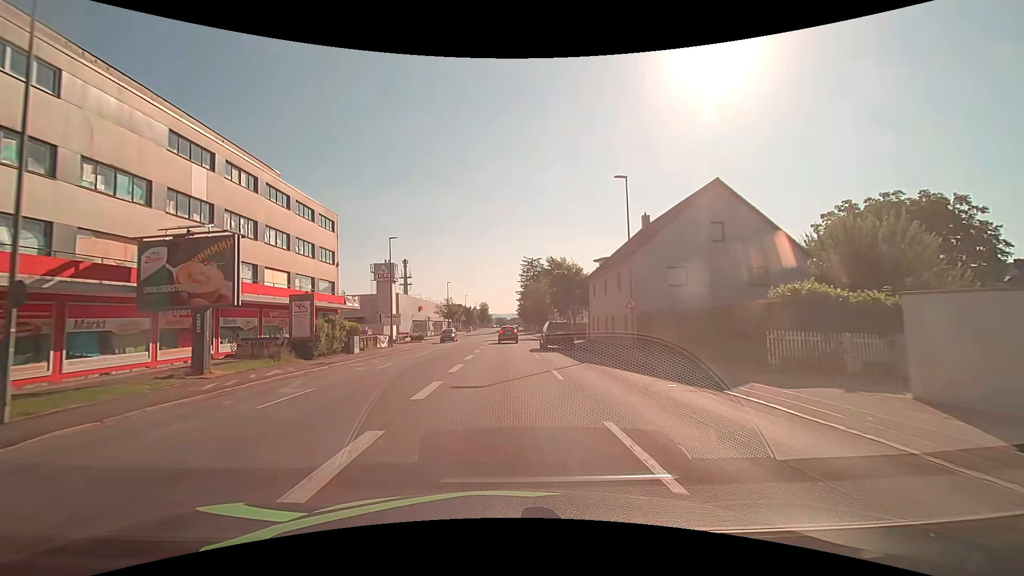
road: tertiary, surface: asphalt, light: Day
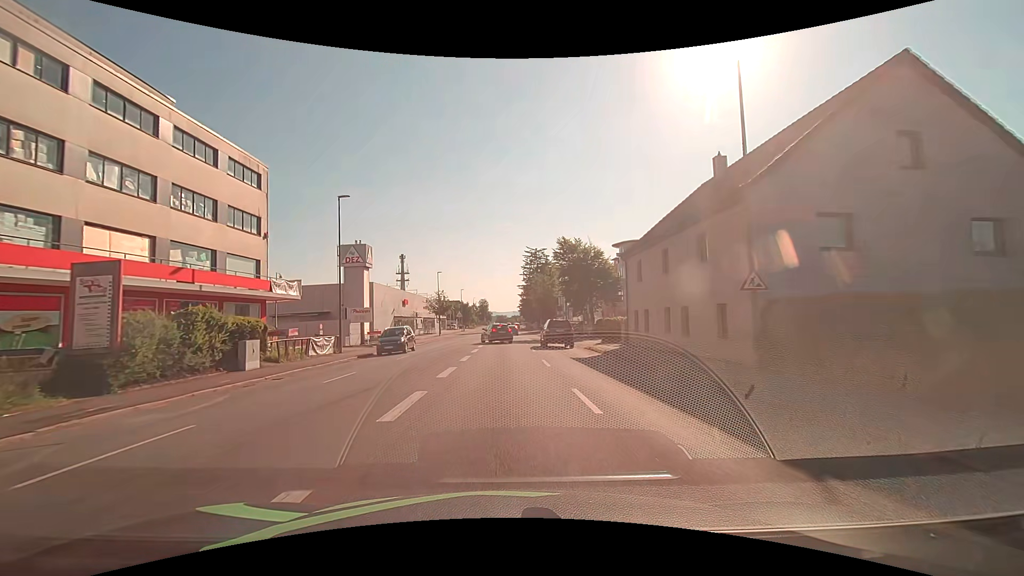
(0.0, +14.2) m; 0°
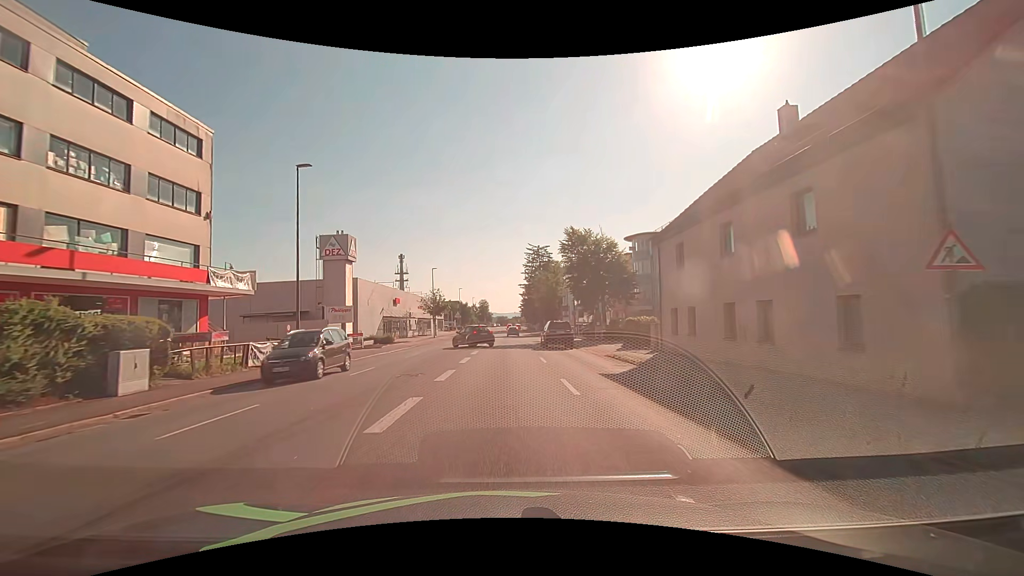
(0.0, +6.5) m; 0°
(0, +10) (0, +20) (0, +30) (0, +40) (0, +50) (0, +60) (0, +70) (0, +80) (0, +90) (0, +100) m
